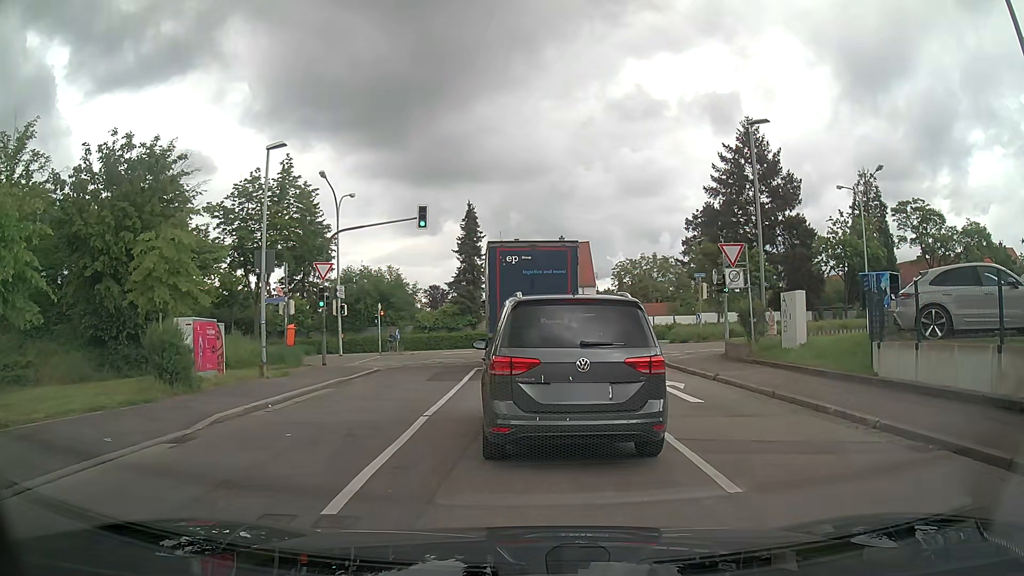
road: residential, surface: asphalt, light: Day
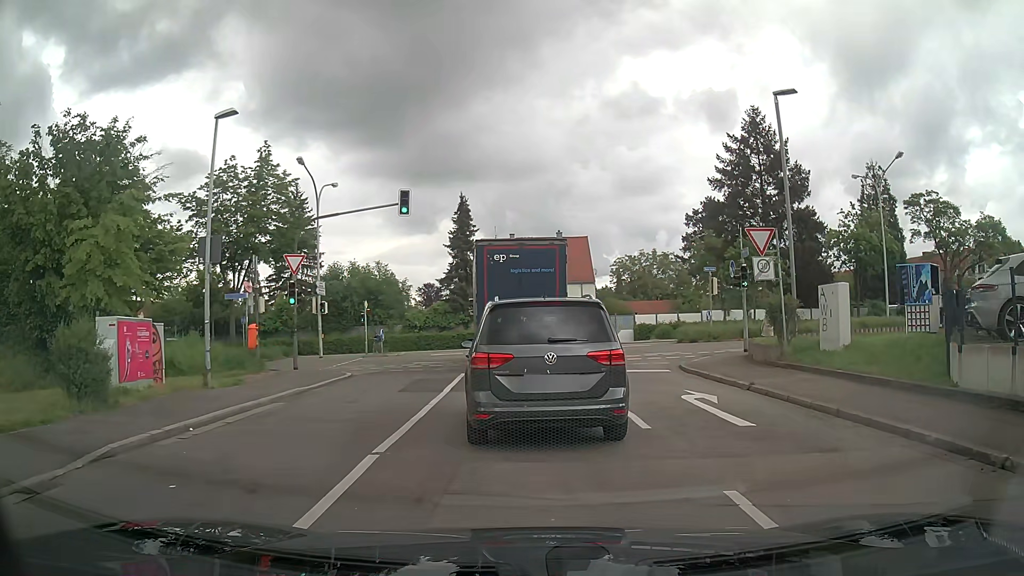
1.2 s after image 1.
(-0.1, +3.1) m; -1°
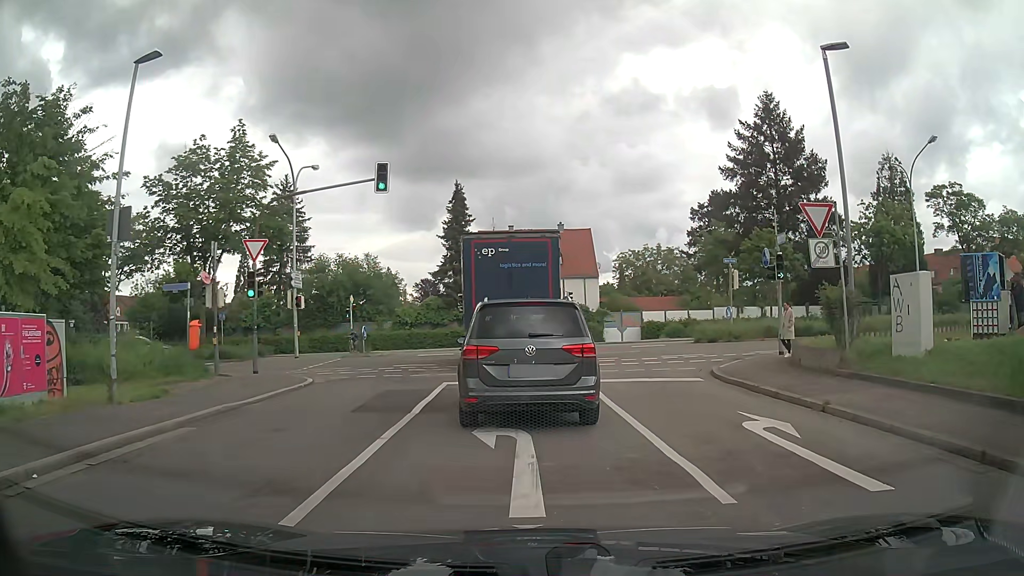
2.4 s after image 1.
(0.0, +3.7) m; +1°
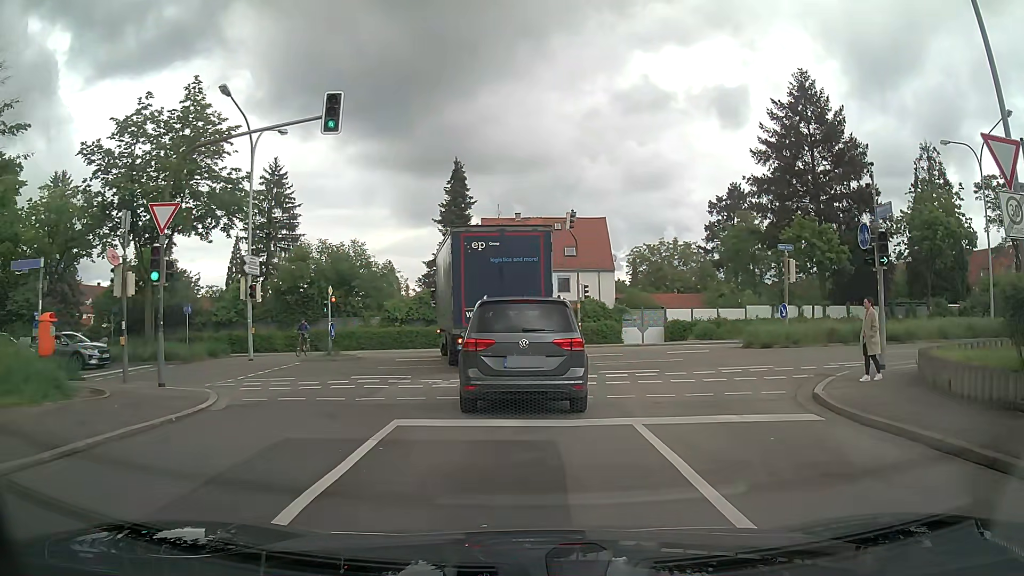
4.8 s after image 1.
(-0.1, +6.2) m; 0°
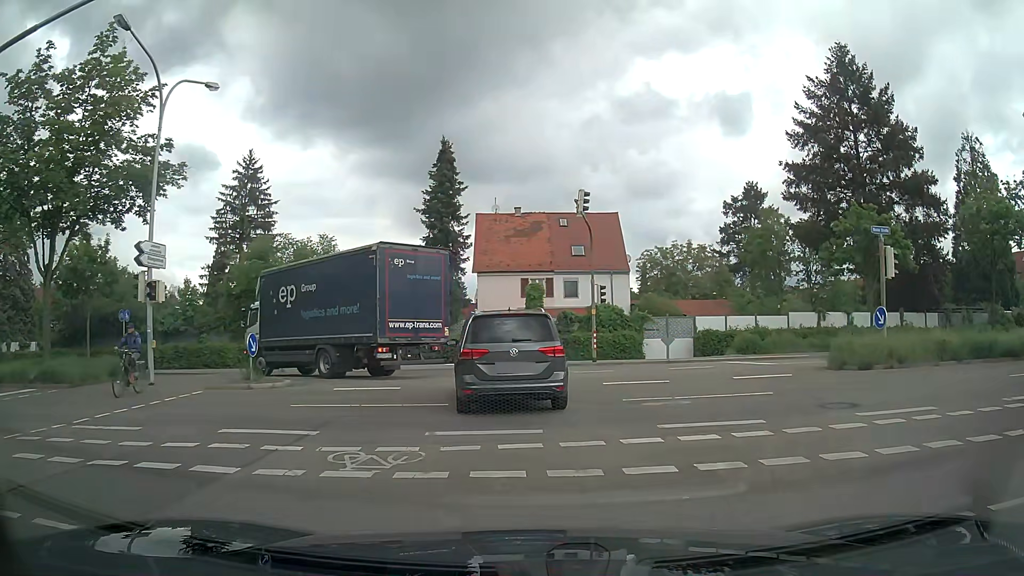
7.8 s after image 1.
(-0.2, +7.7) m; -2°
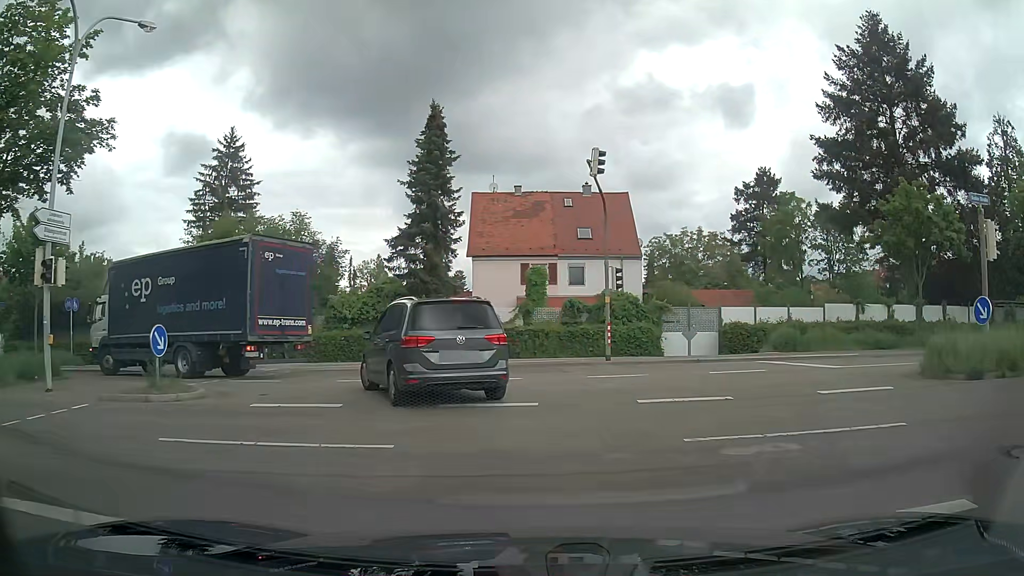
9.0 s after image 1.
(+0.1, +5.0) m; 0°
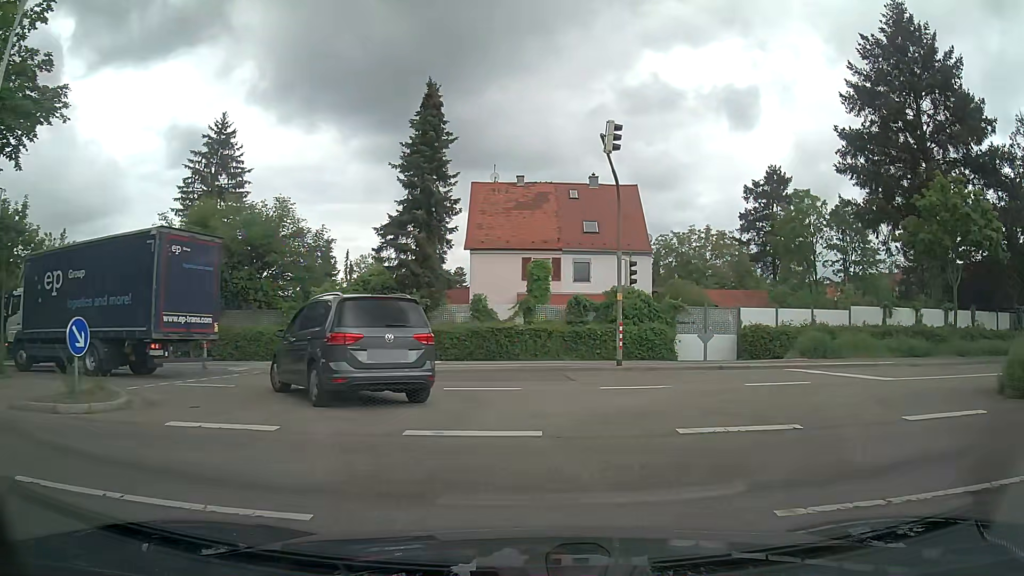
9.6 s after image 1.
(0.0, +2.8) m; +1°
